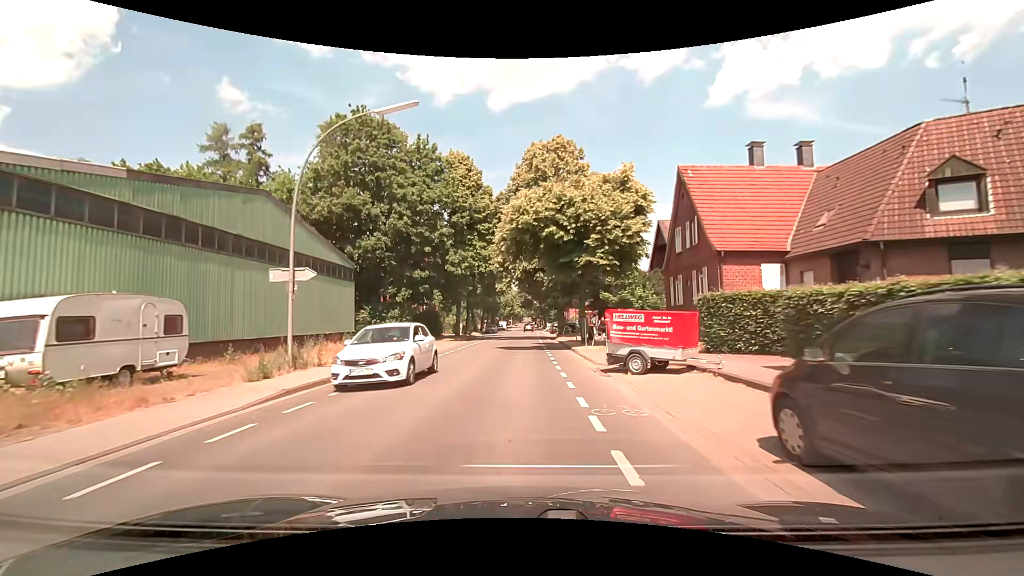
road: secondary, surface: asphalt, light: Day
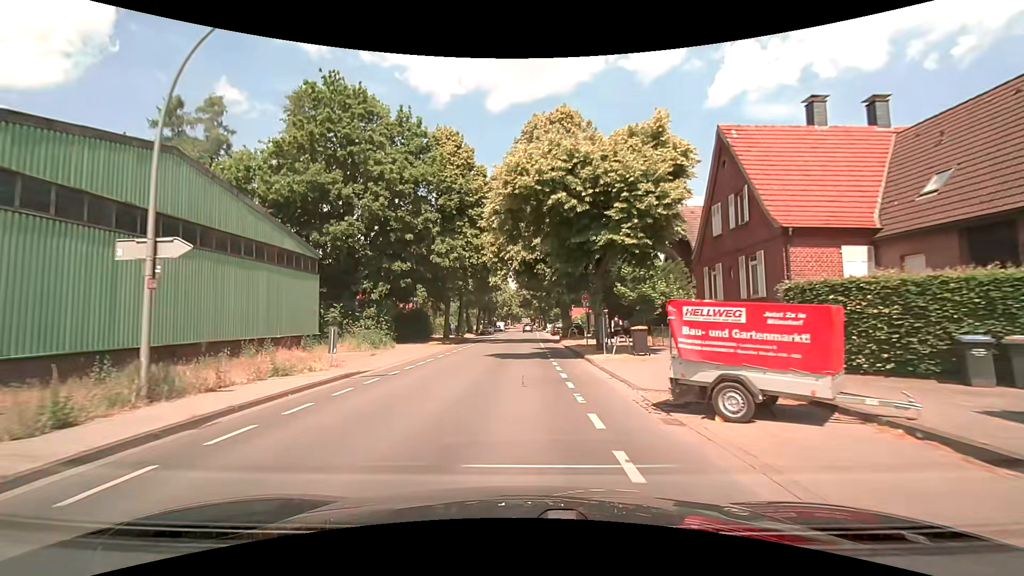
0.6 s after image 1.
(0.0, +6.1) m; -1°
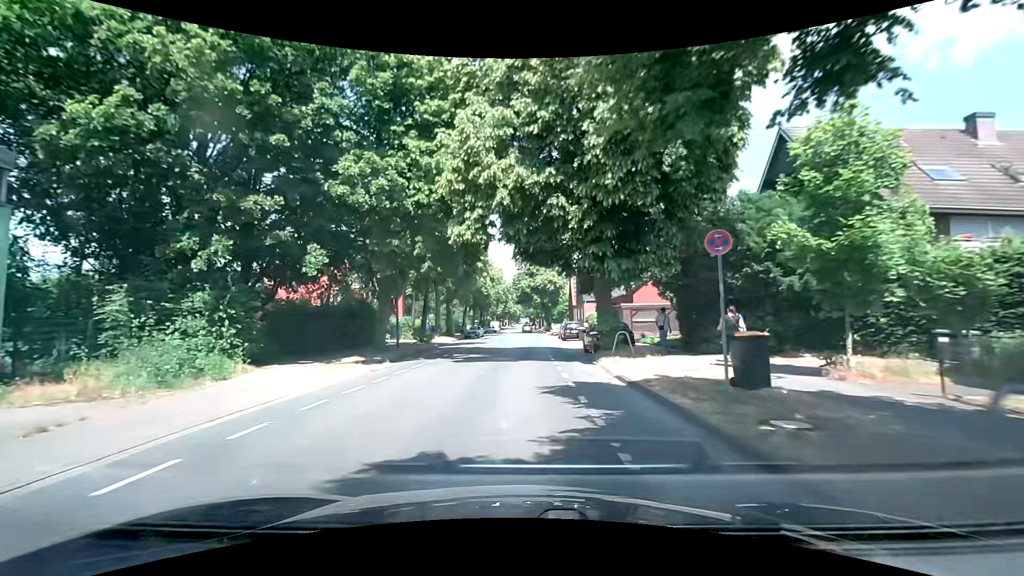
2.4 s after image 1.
(+0.3, +18.5) m; +1°
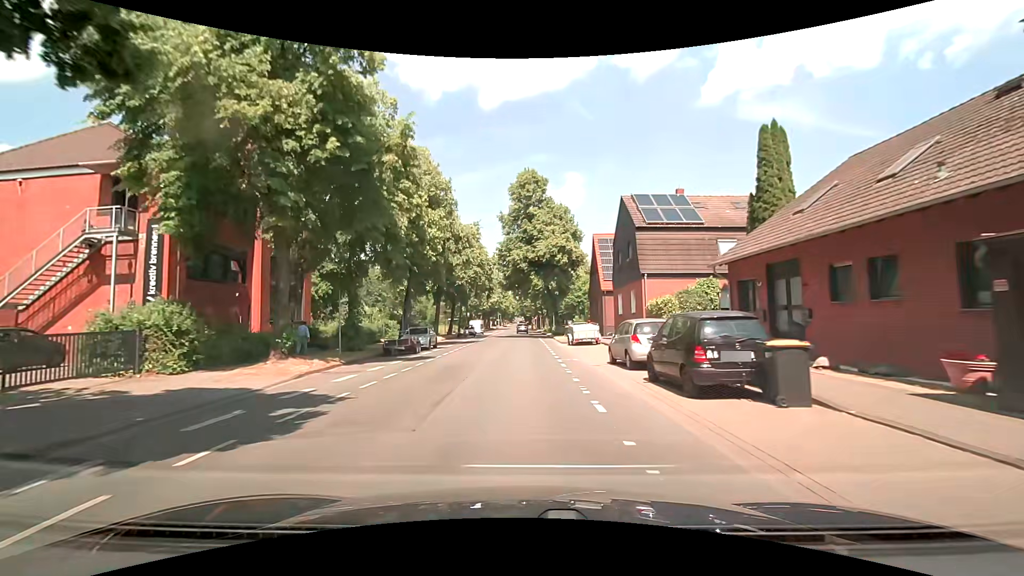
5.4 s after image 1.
(+0.4, +32.3) m; 0°
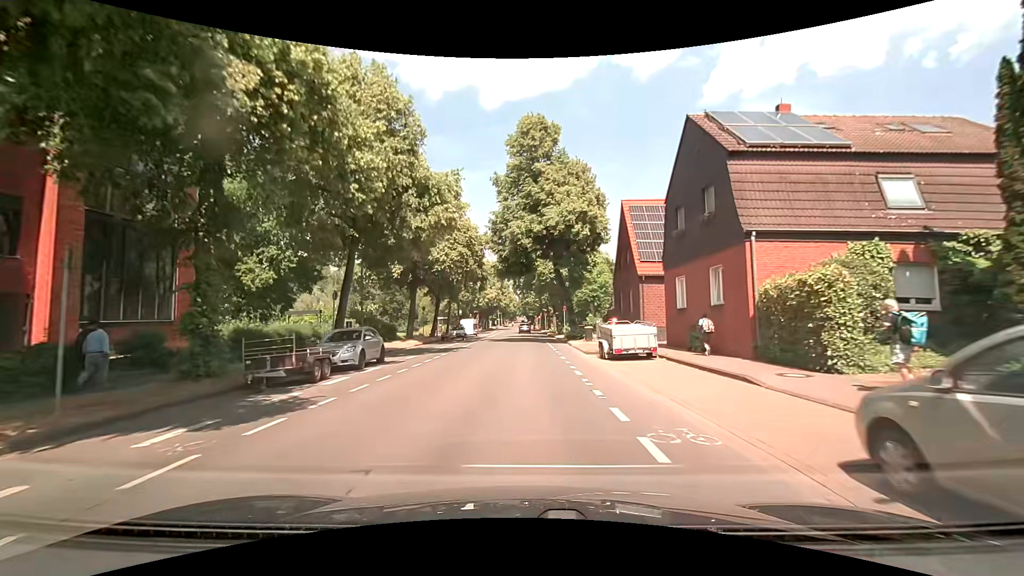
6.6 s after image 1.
(+0.3, +13.3) m; +1°
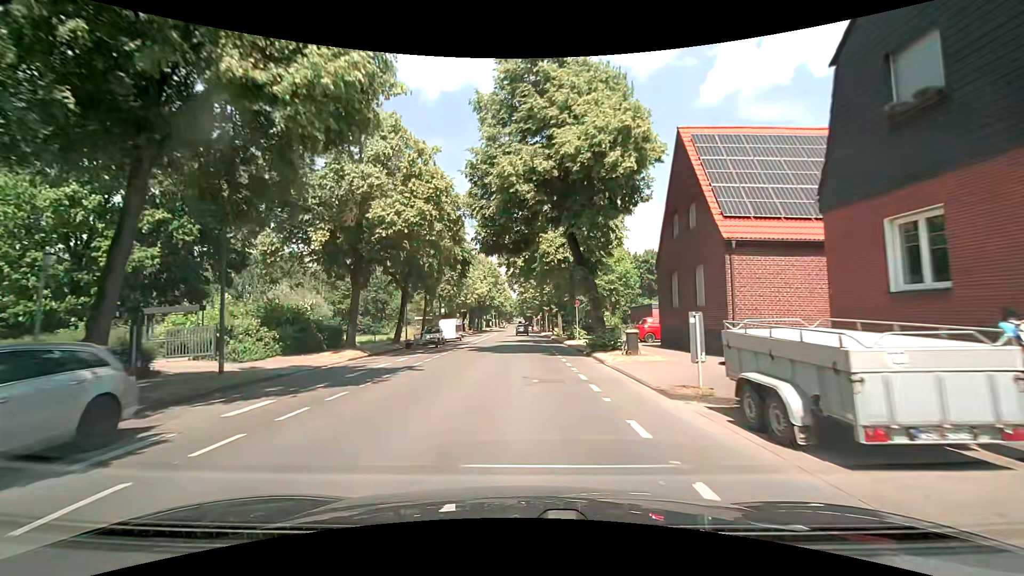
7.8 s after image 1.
(+0.1, +13.4) m; 0°
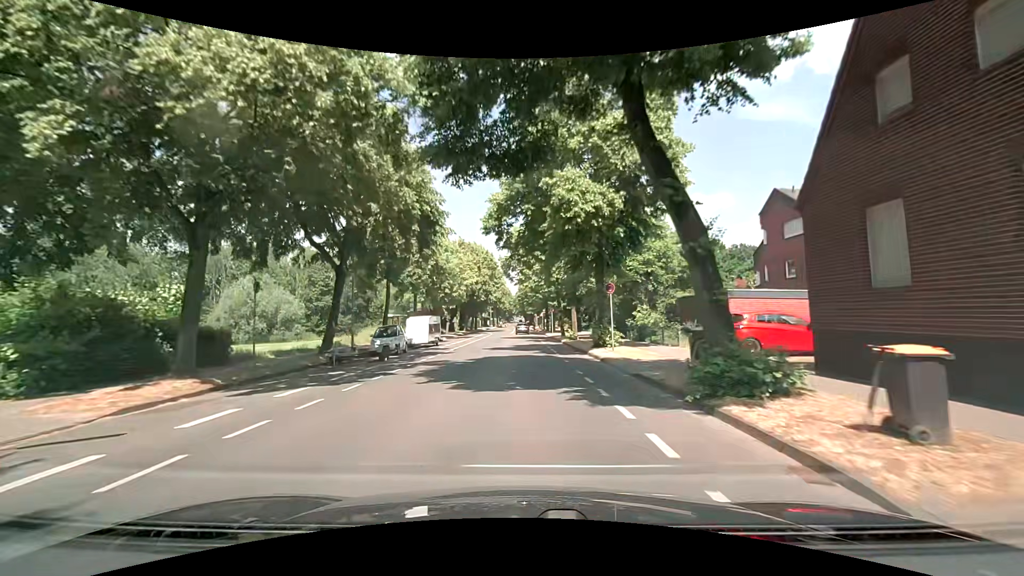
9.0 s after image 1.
(0.0, +13.5) m; 0°
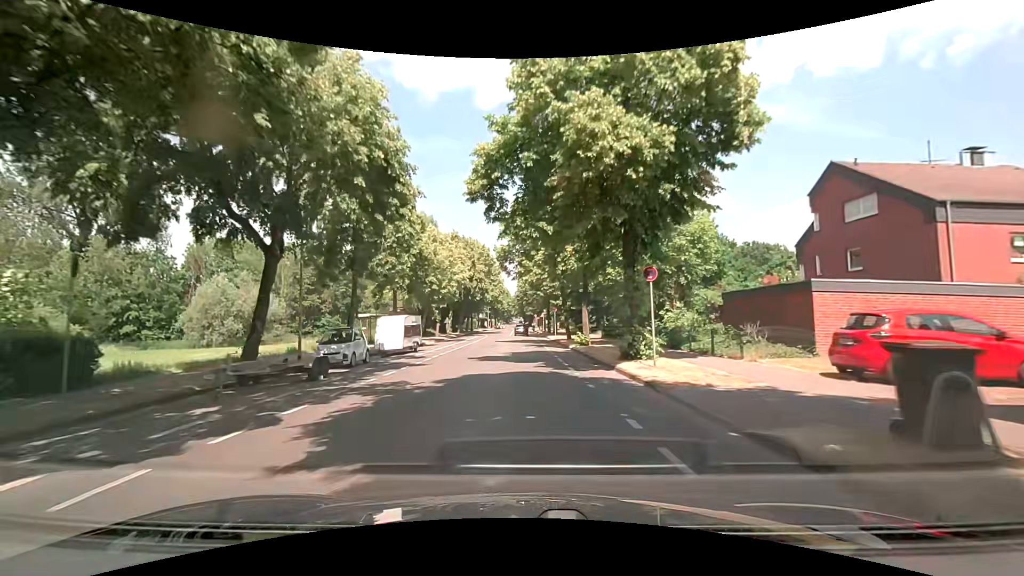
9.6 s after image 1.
(0.0, +6.8) m; 0°
(0, +10) (0, +20) (0, +30) (0, +40) (0, +50) (0, +60) (0, +70) (0, +80) (0, +90) (-1, +100) m
